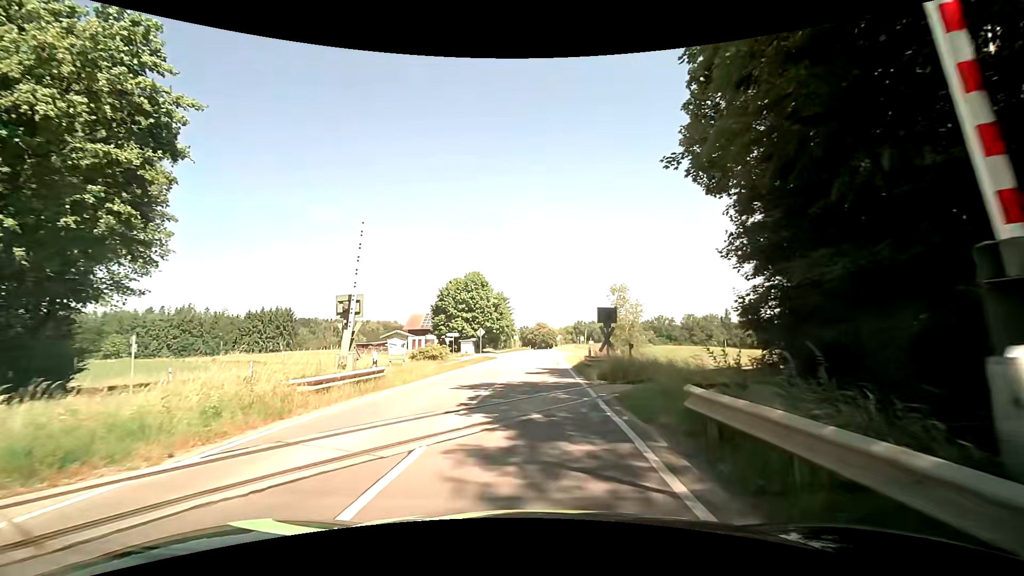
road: secondary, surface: asphalt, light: Day
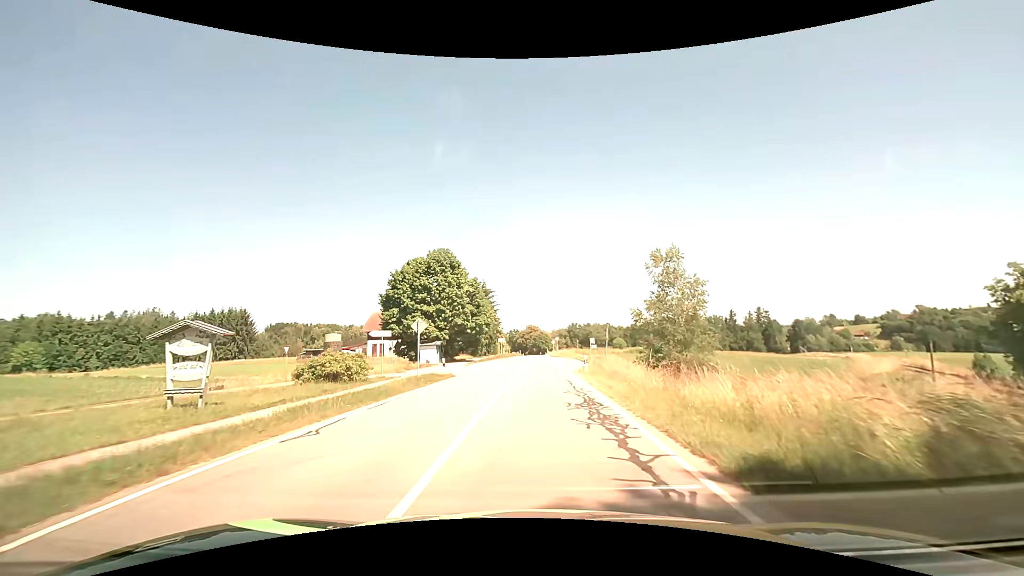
(+0.1, +23.8) m; +2°
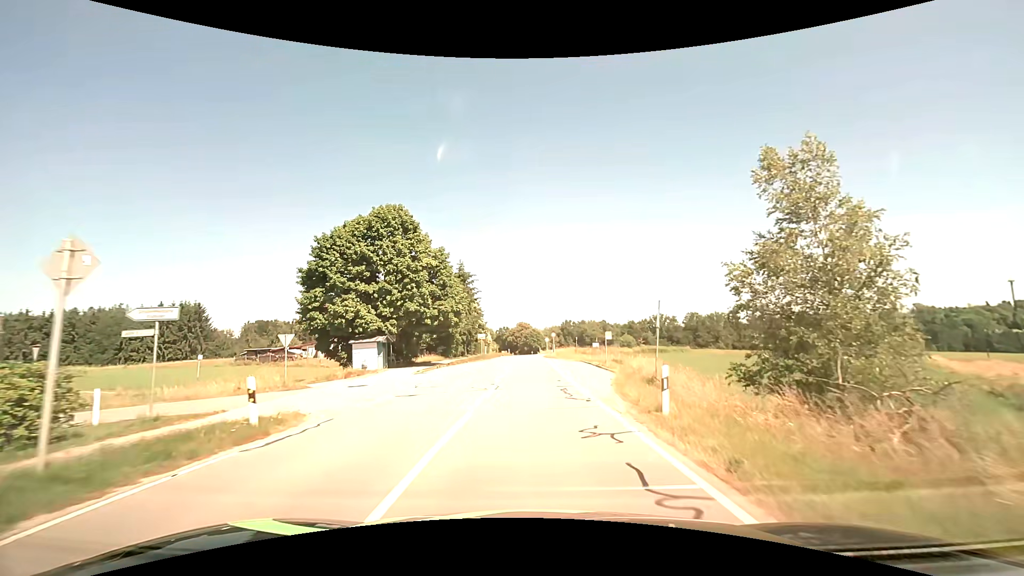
(-0.1, +18.4) m; 0°
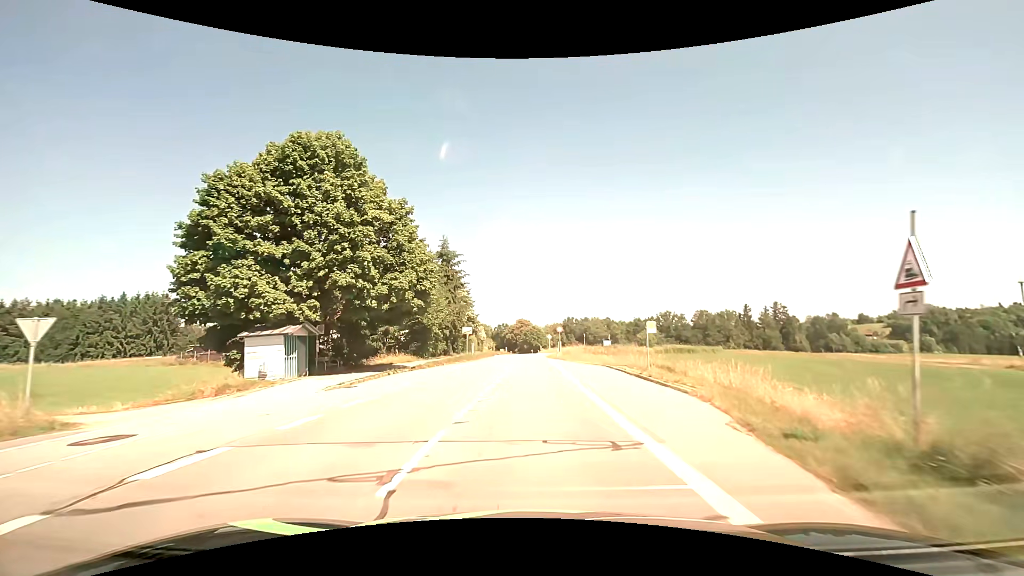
(0.0, +14.1) m; 0°
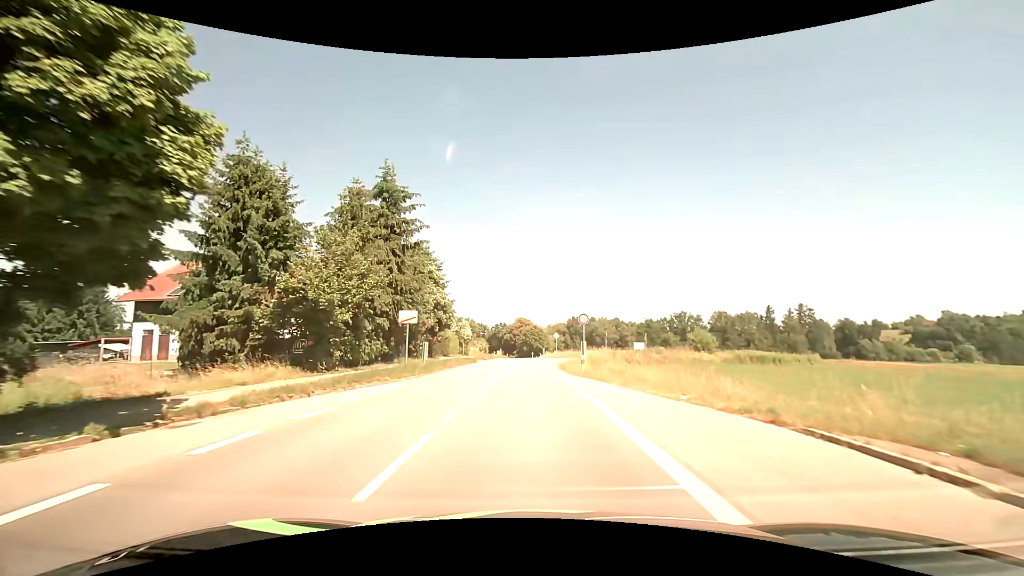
(-0.1, +23.1) m; 0°
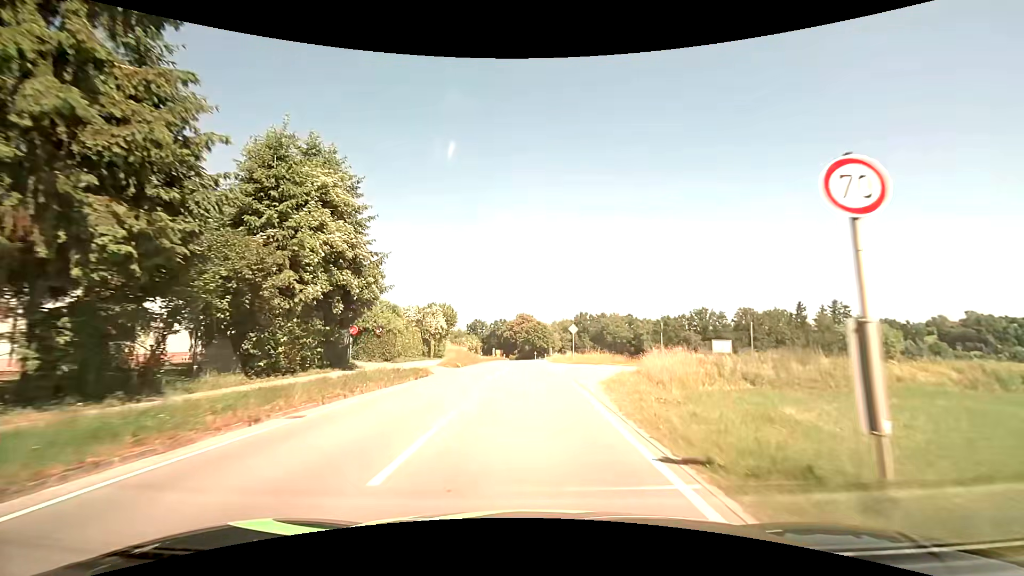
(0.0, +23.5) m; 0°
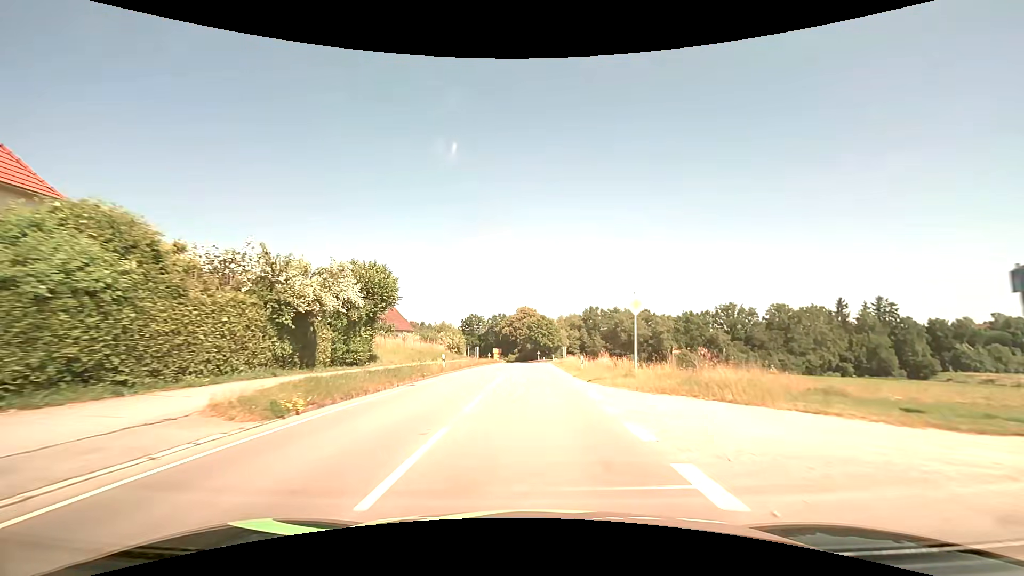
(-0.1, +24.9) m; 0°
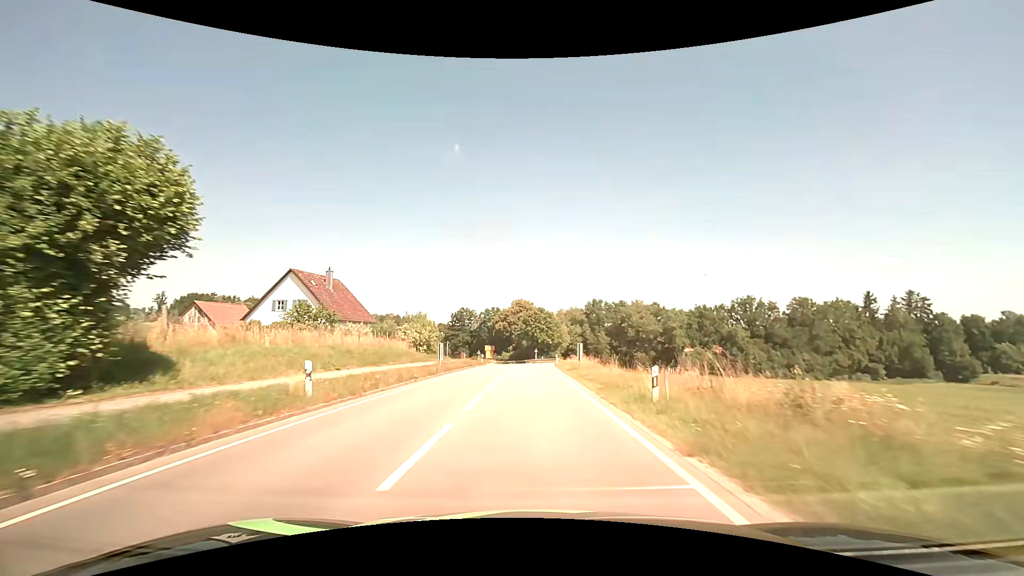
(0.0, +17.5) m; 0°
(0, +10) (0, +20) (0, +30) (0, +40) (0, +50) (+1, +60) (+1, +70) (+1, +80) (+1, +90) (0, +100) m
